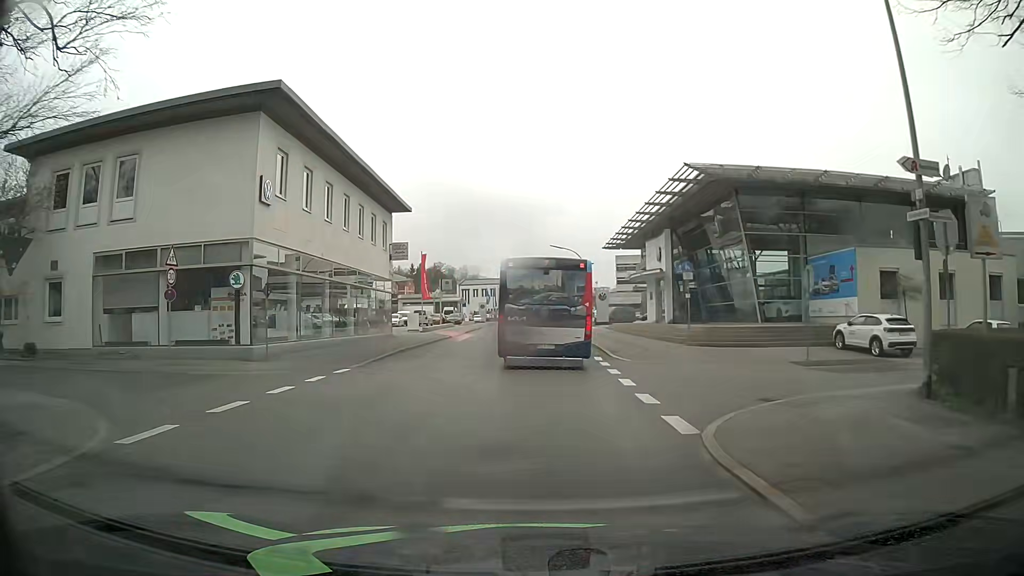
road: tertiary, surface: asphalt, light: Day
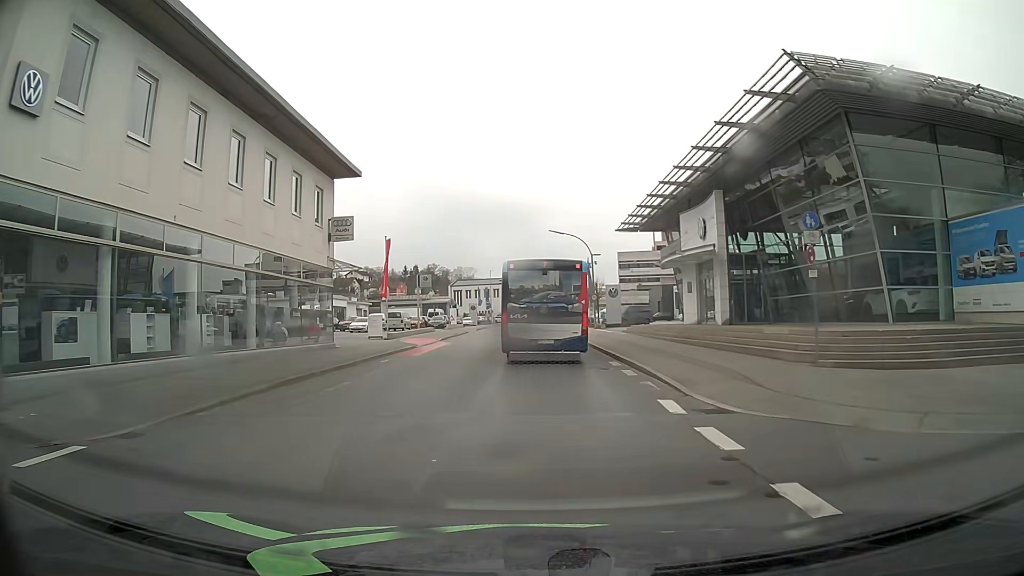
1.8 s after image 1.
(+0.1, +13.4) m; 0°
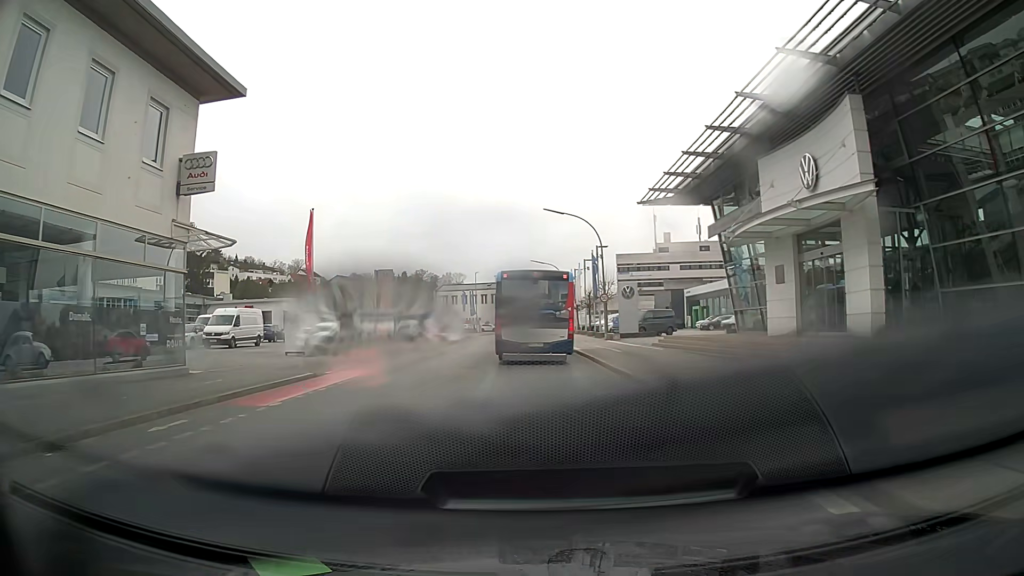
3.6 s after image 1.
(+0.1, +14.8) m; +1°
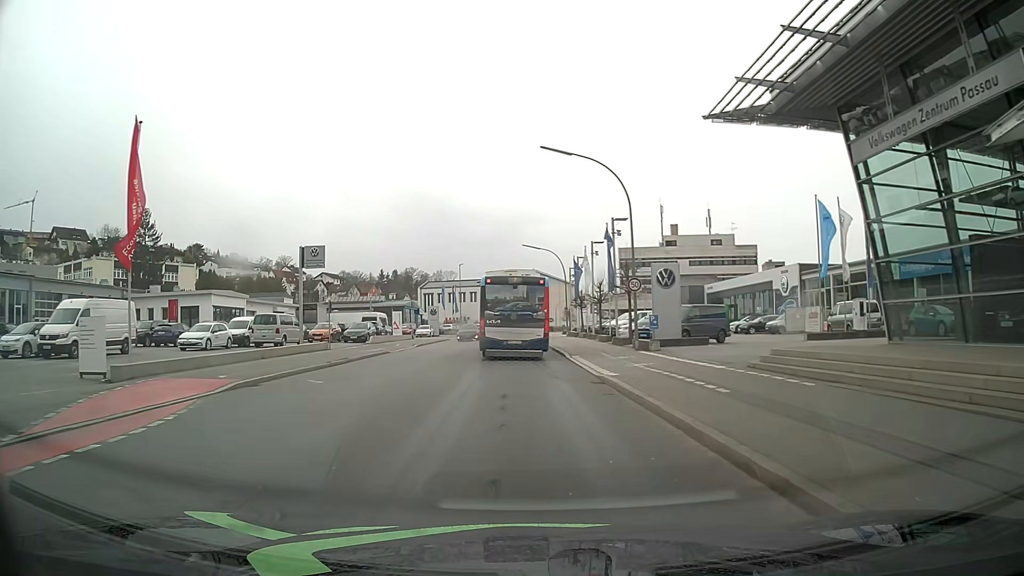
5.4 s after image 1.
(0.0, +15.9) m; -1°
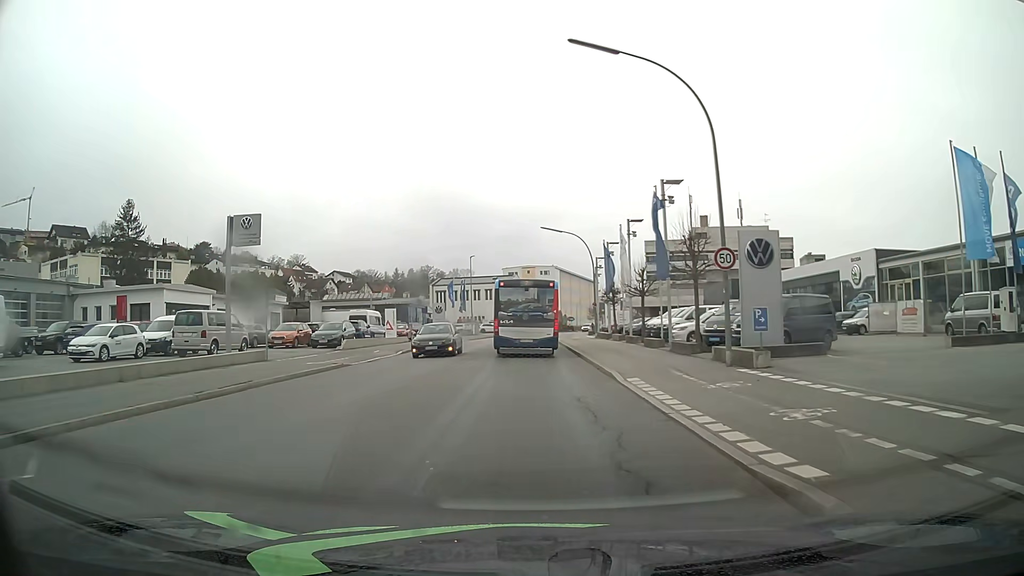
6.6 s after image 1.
(-0.1, +11.3) m; -1°
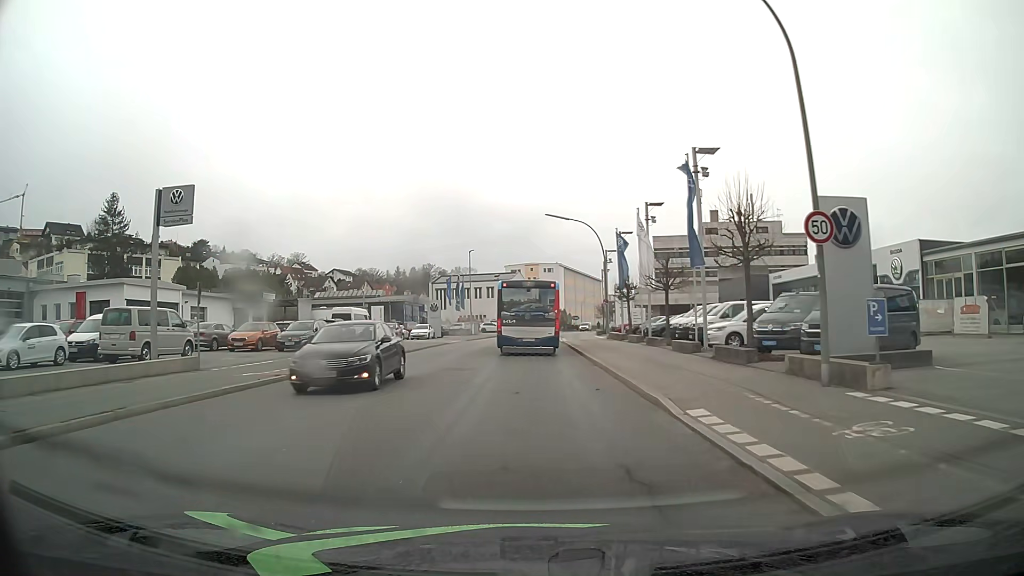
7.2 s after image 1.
(0.0, +5.9) m; 0°
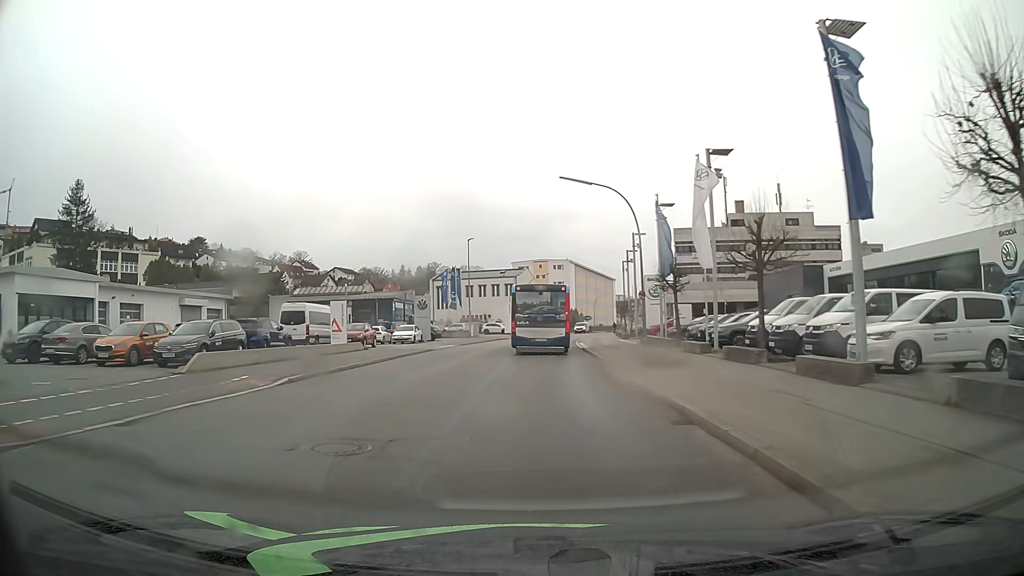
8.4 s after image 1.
(0.0, +12.2) m; -1°
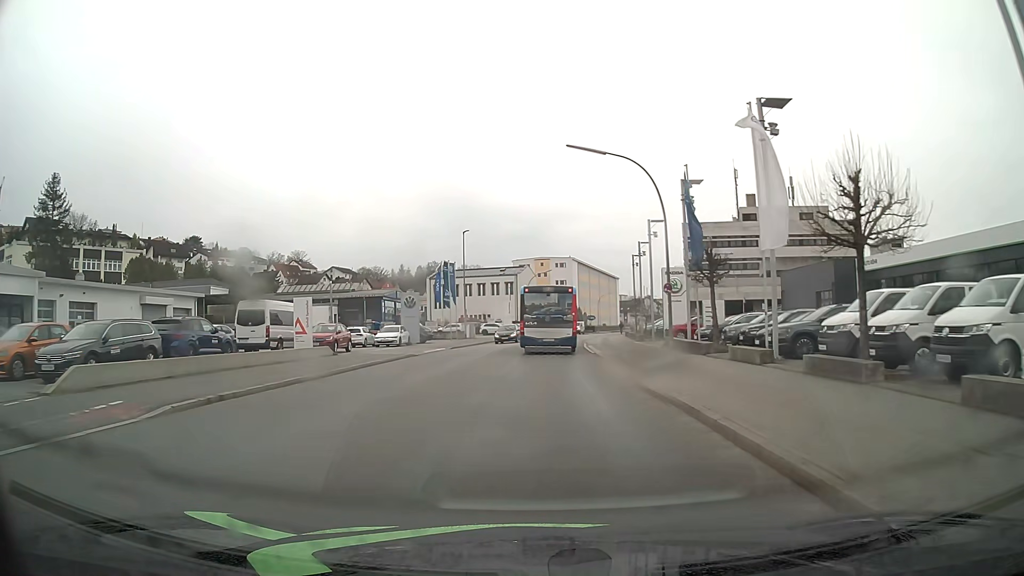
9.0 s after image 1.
(0.0, +6.3) m; 0°
(0, +10) (0, +20) (0, +30) (+1, +40) (+1, +50) (+2, +60) (+4, +70) (+5, +80) (+7, +90) (+9, +99) m
